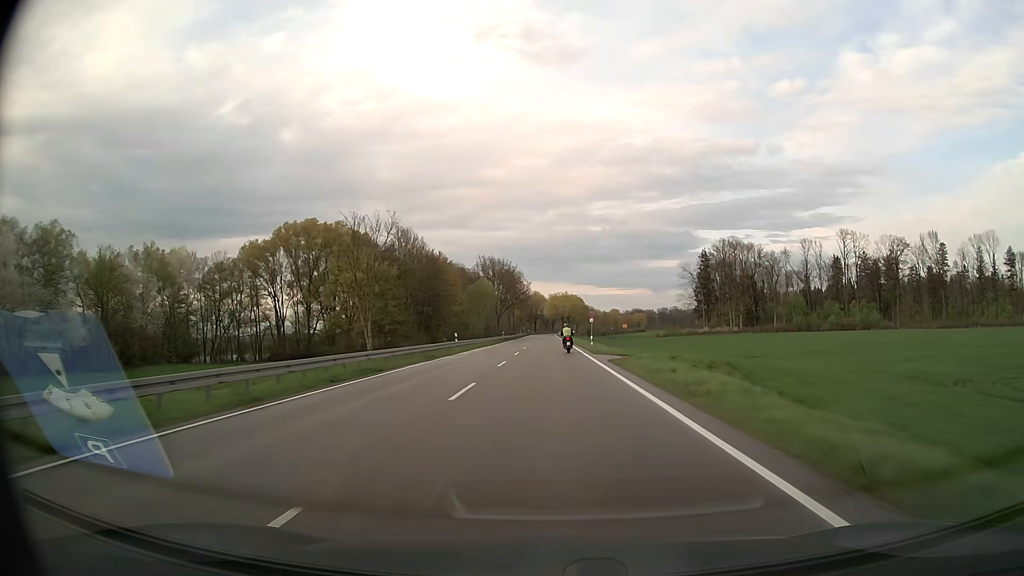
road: secondary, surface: asphalt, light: Day
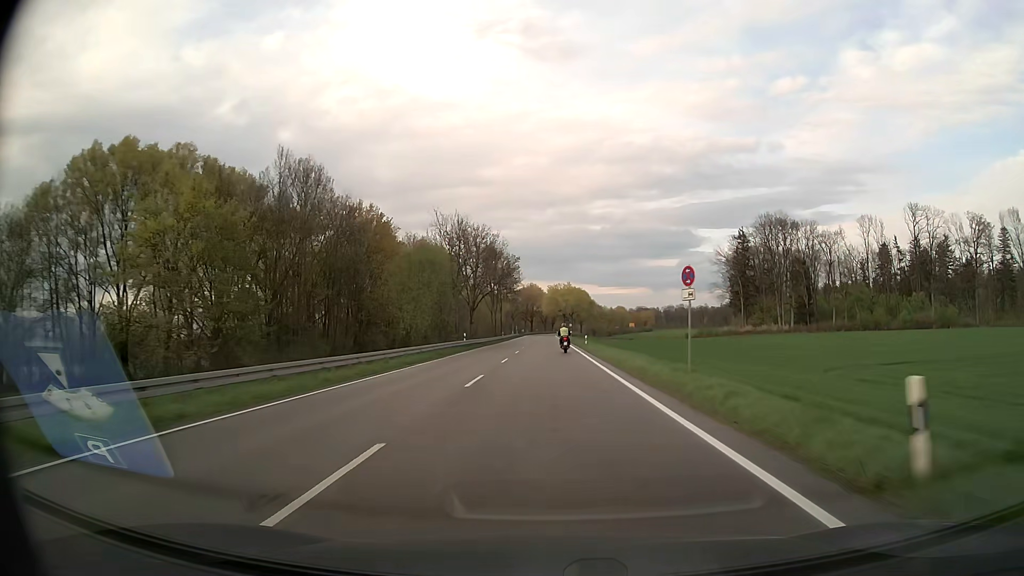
(0.0, +45.3) m; 0°
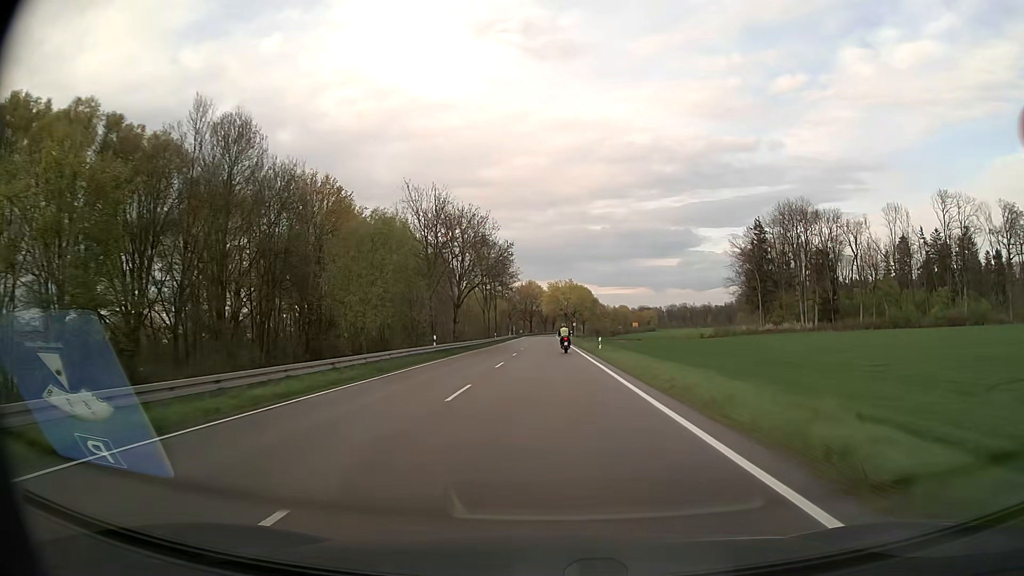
(0.0, +15.0) m; 0°
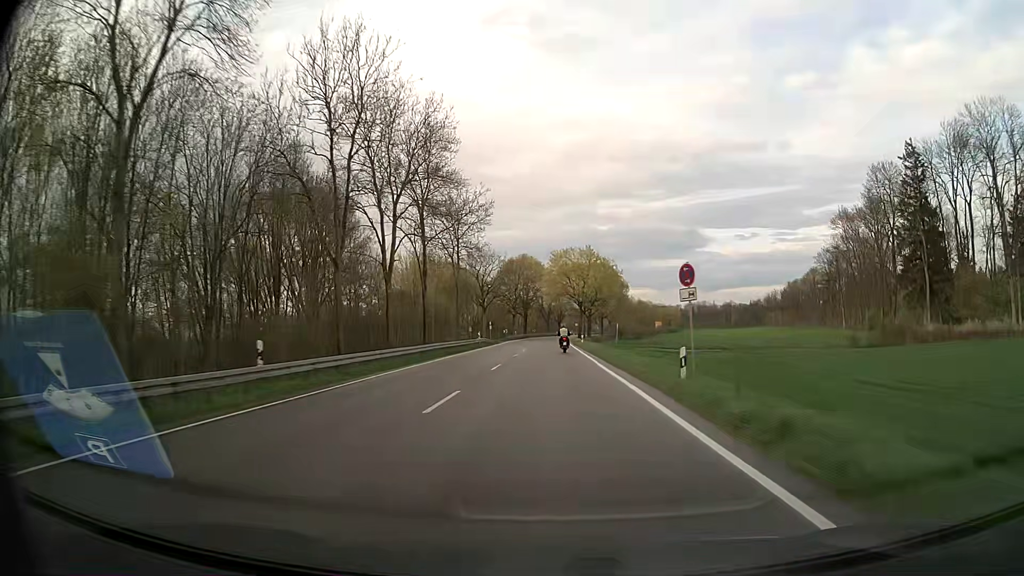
(-0.3, +74.2) m; 0°
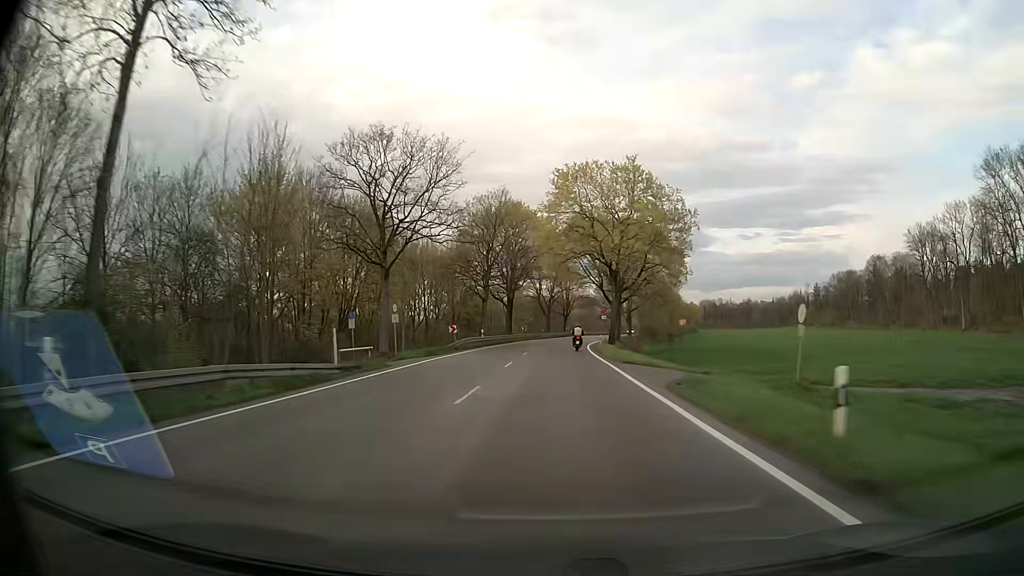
(-0.1, +58.6) m; 0°
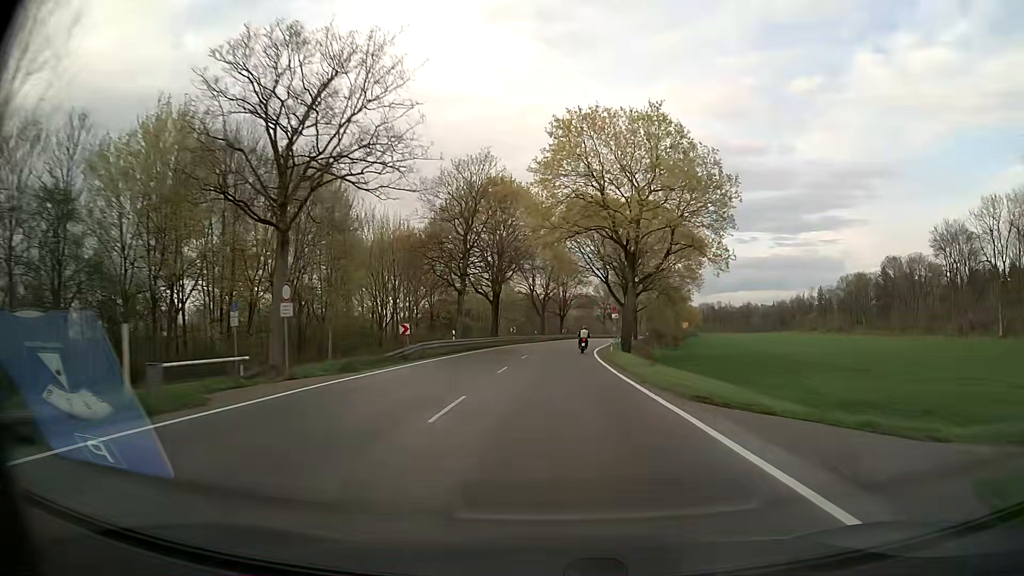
(0.0, +14.7) m; 0°
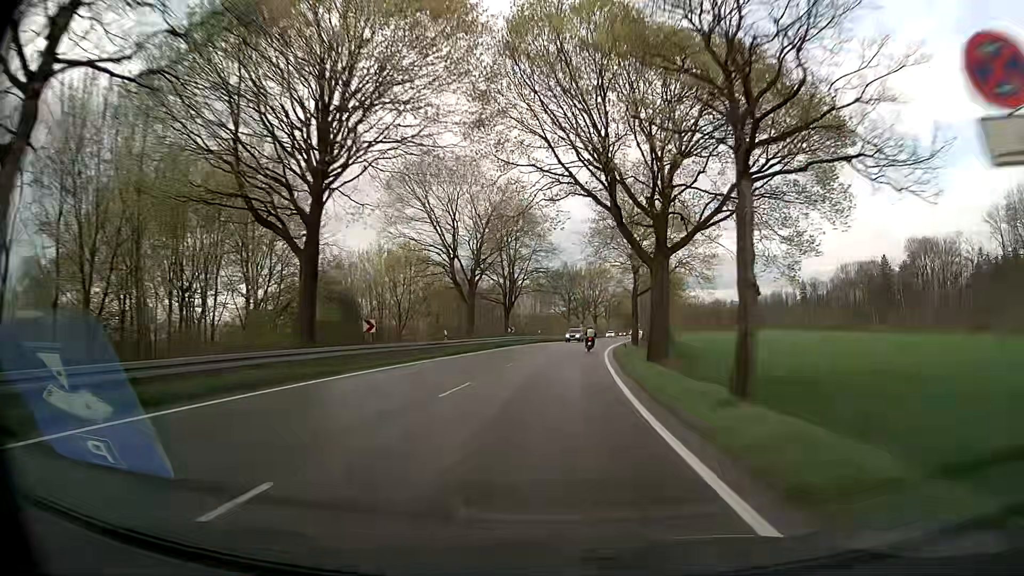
(+1.6, +44.1) m; +4°
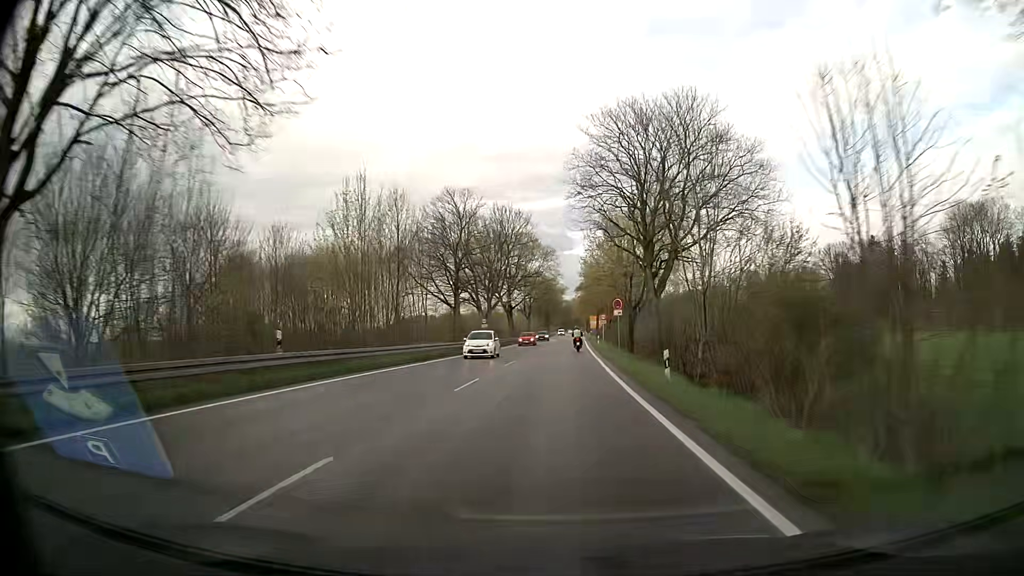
(+3.6, +59.1) m; +7°
(0, +10) (0, +20) (+1, +30) (+1, +40) (+2, +50) (+2, +60) (+2, +70) (+3, +80) (+3, +90) (+4, +100) m
